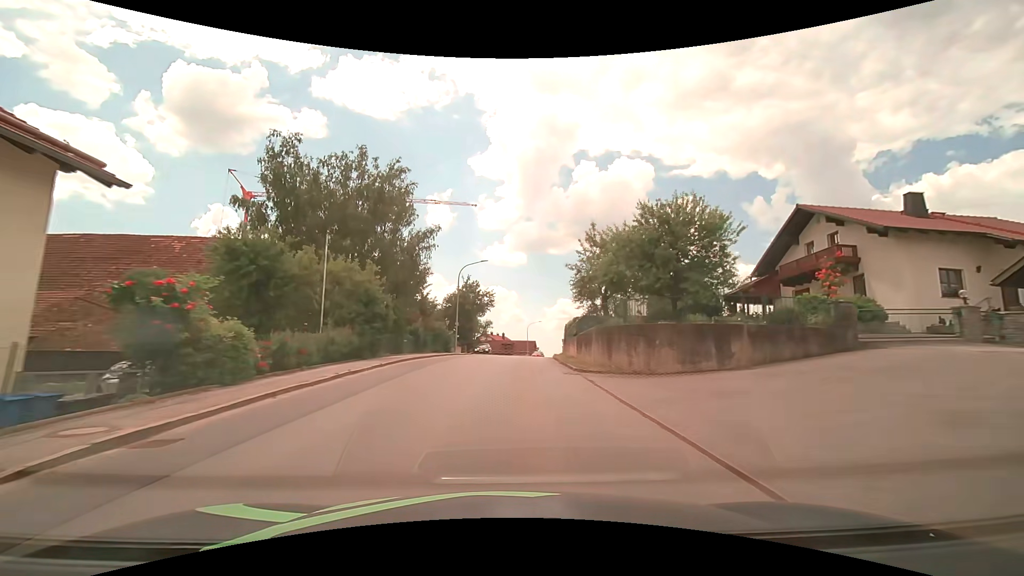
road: tertiary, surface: asphalt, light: Day
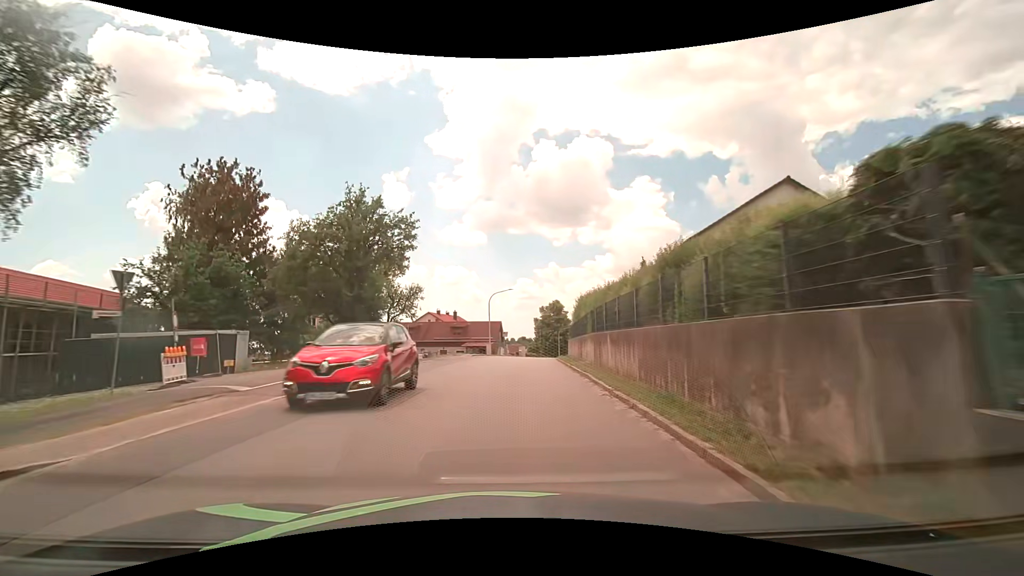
(+1.3, +38.2) m; +5°
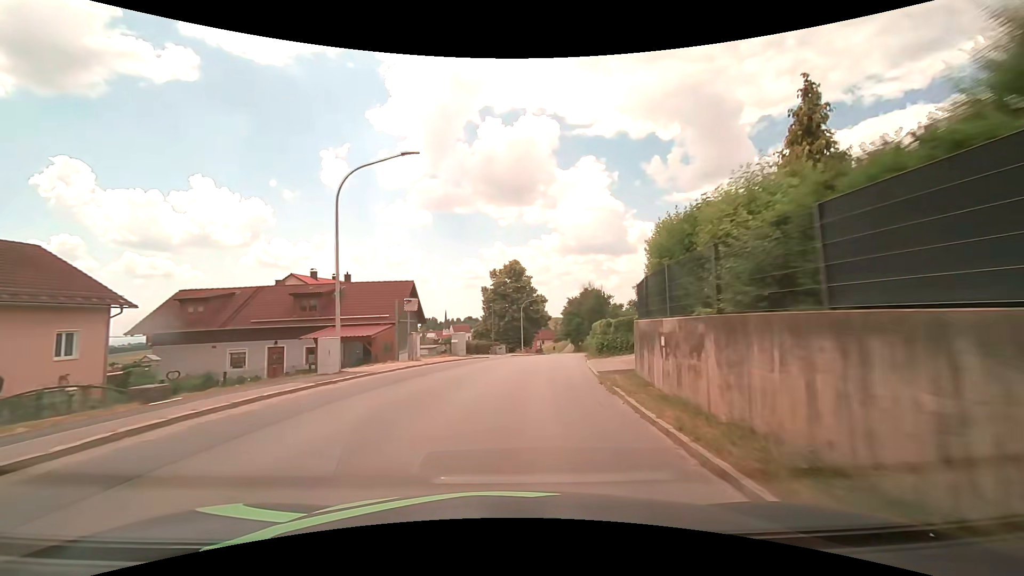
(+1.6, +39.1) m; +6°
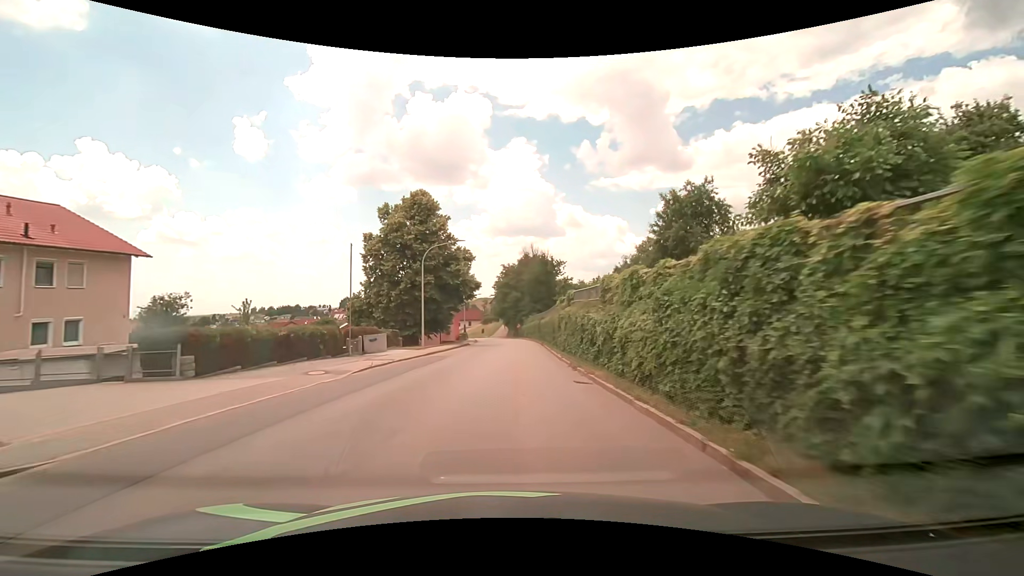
(+2.5, +31.5) m; +8°
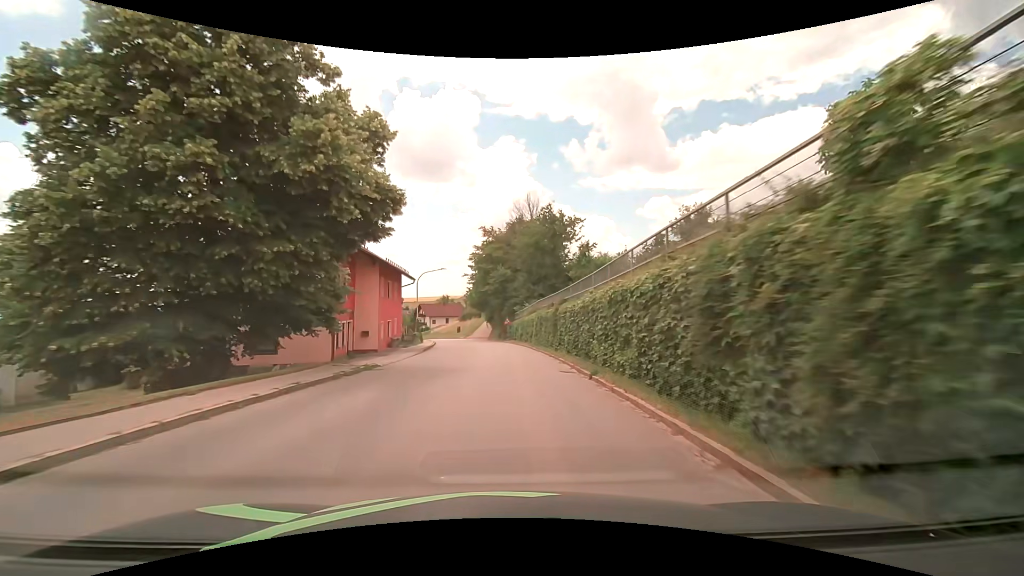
(+0.5, +31.6) m; +1°
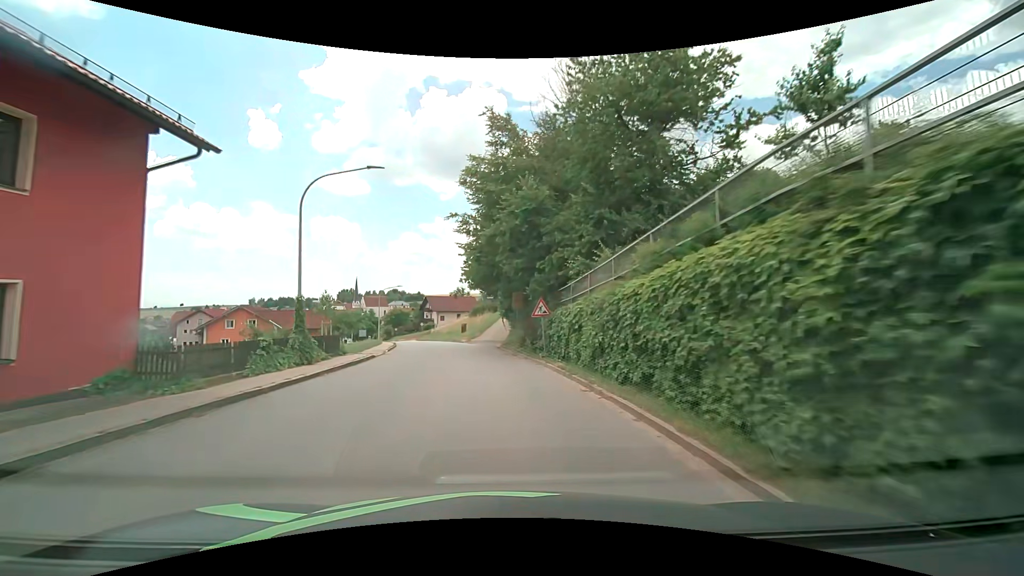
(-0.2, +30.8) m; -3°
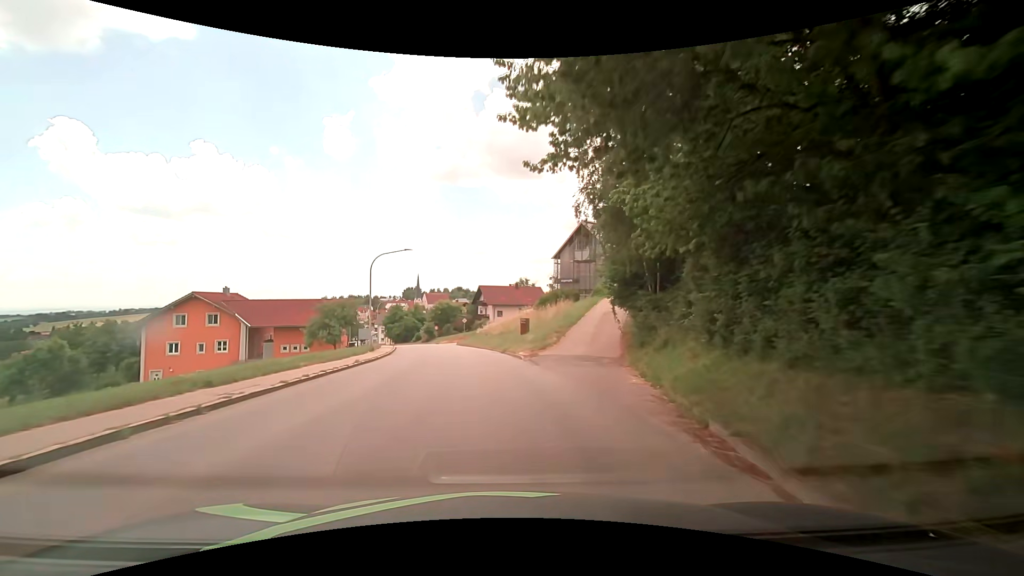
(-1.8, +30.4) m; -8°
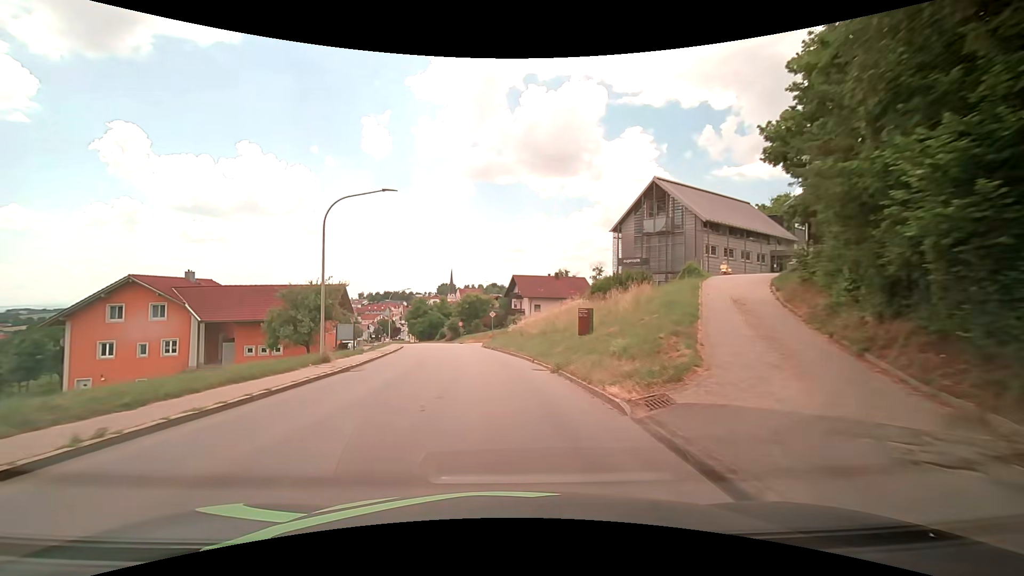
(-0.2, +15.2) m; -3°
(0, +10) (-1, +20) (-2, +30) (-3, +40) (-5, +50) (-7, +59) (-10, +69) (-12, +79) (-16, +88) (-19, +98) m
